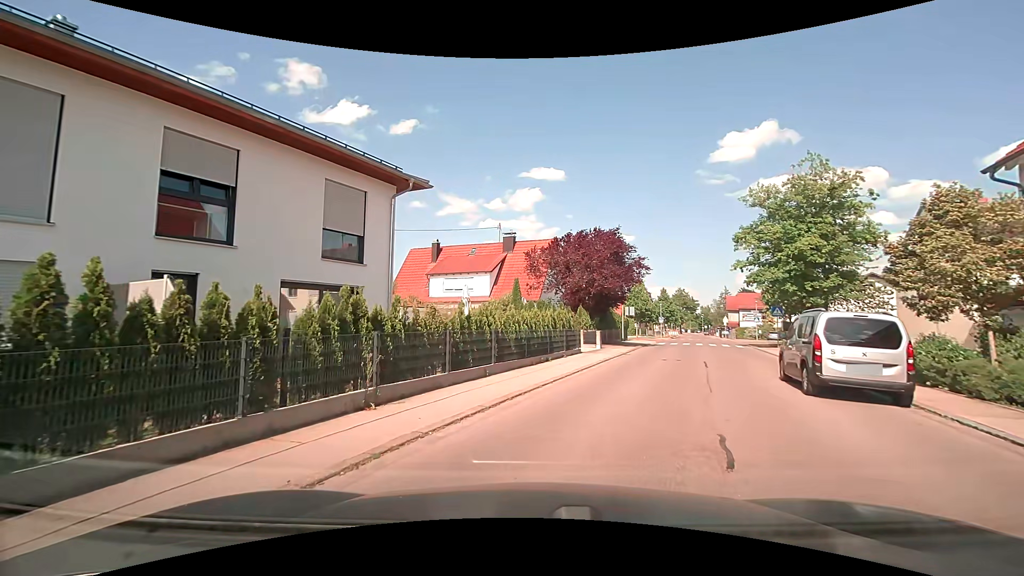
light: Day
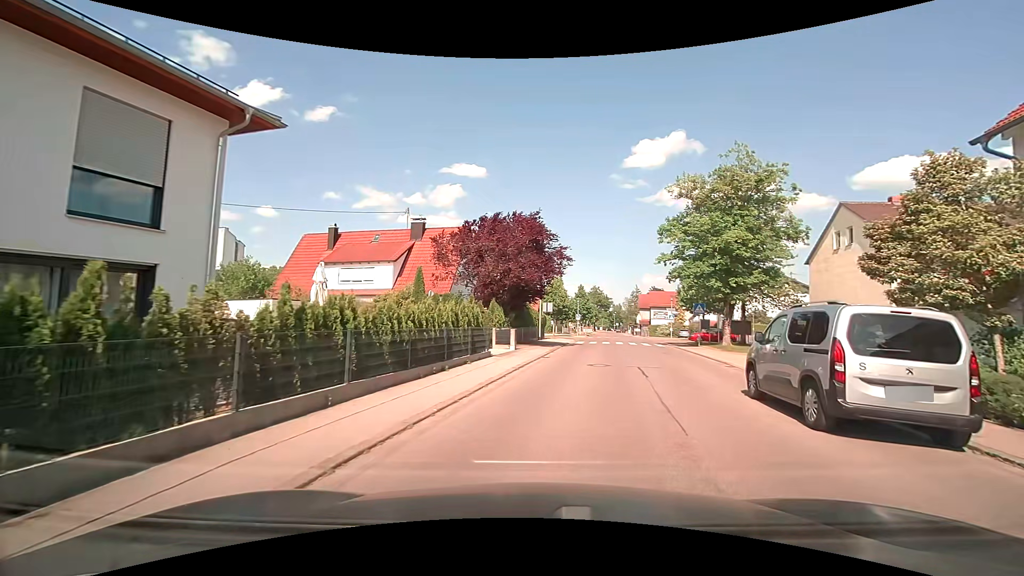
(+0.2, +4.4) m; +7°
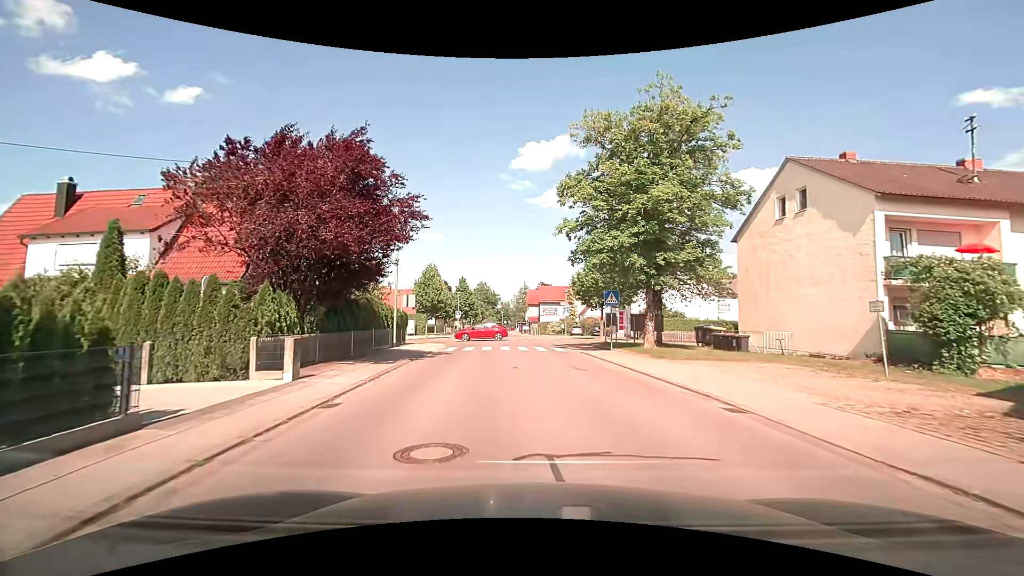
(+1.7, +11.2) m; +14°
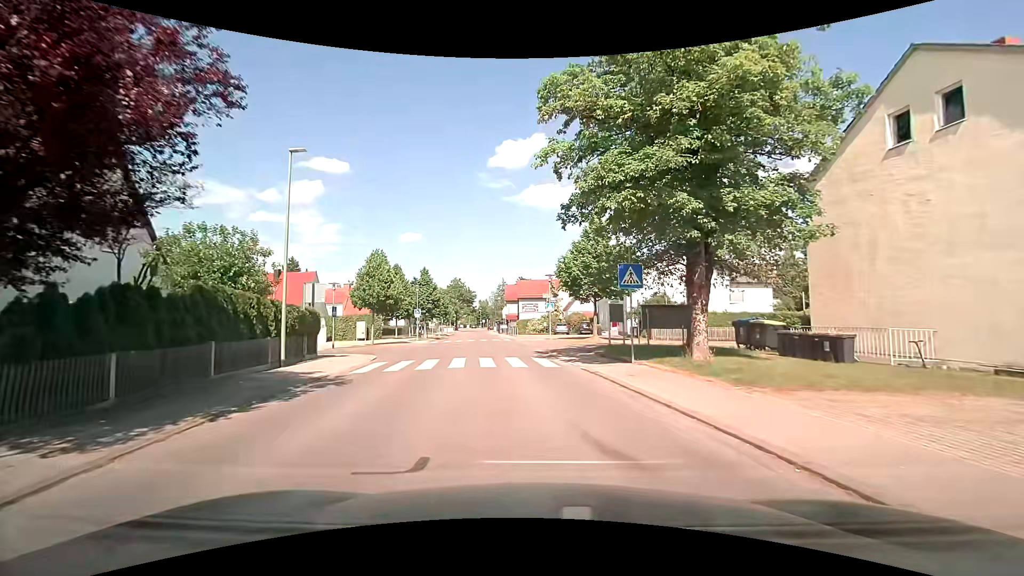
(+0.1, +10.1) m; +2°
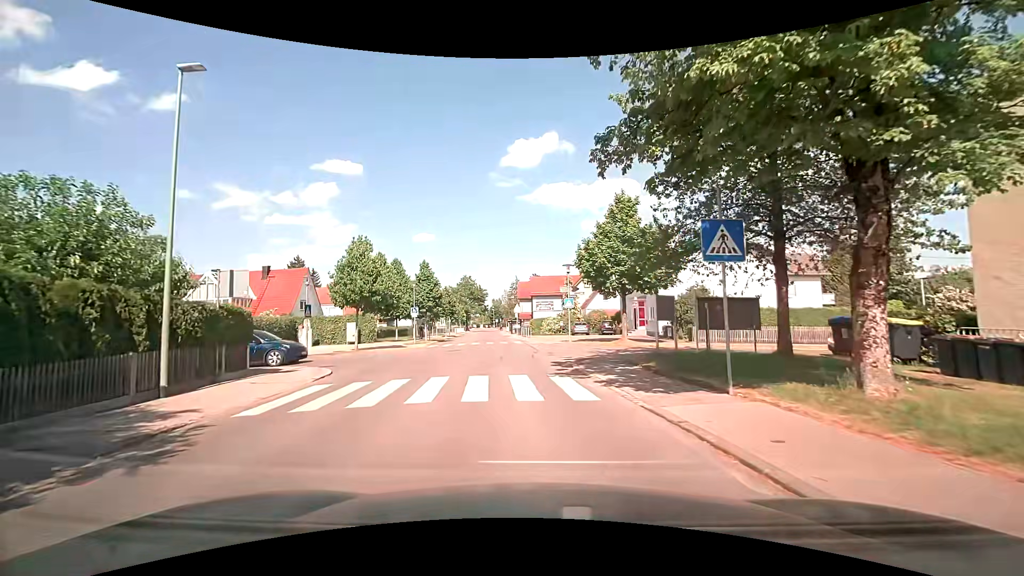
(-0.1, +6.3) m; -1°
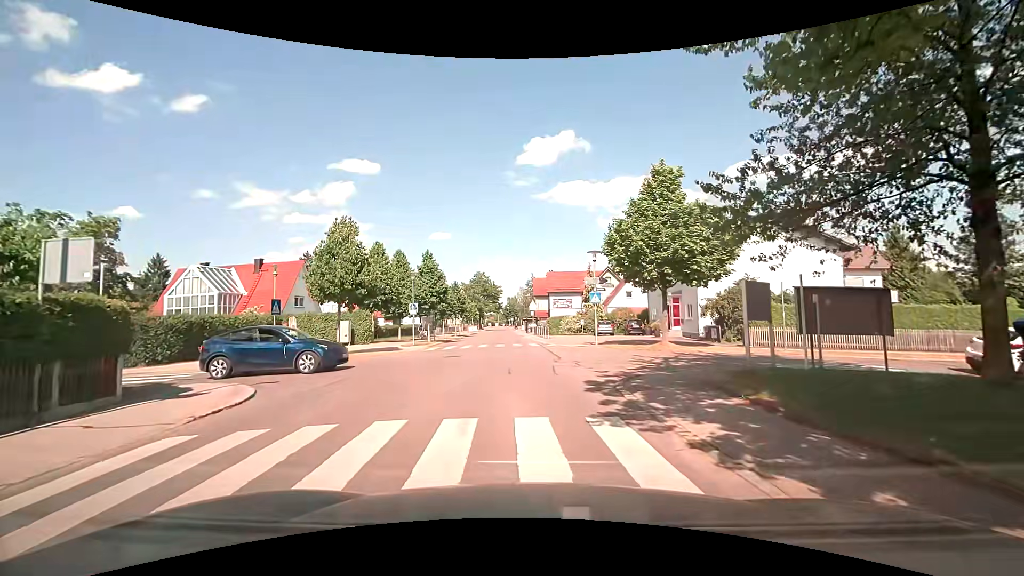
(-0.1, +5.5) m; -2°
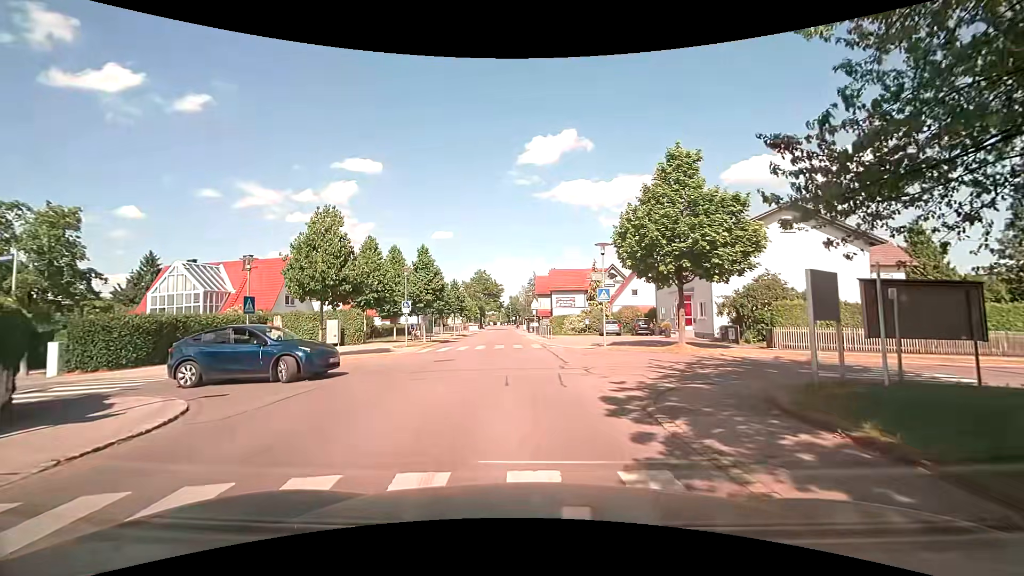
(0.0, +2.4) m; -2°
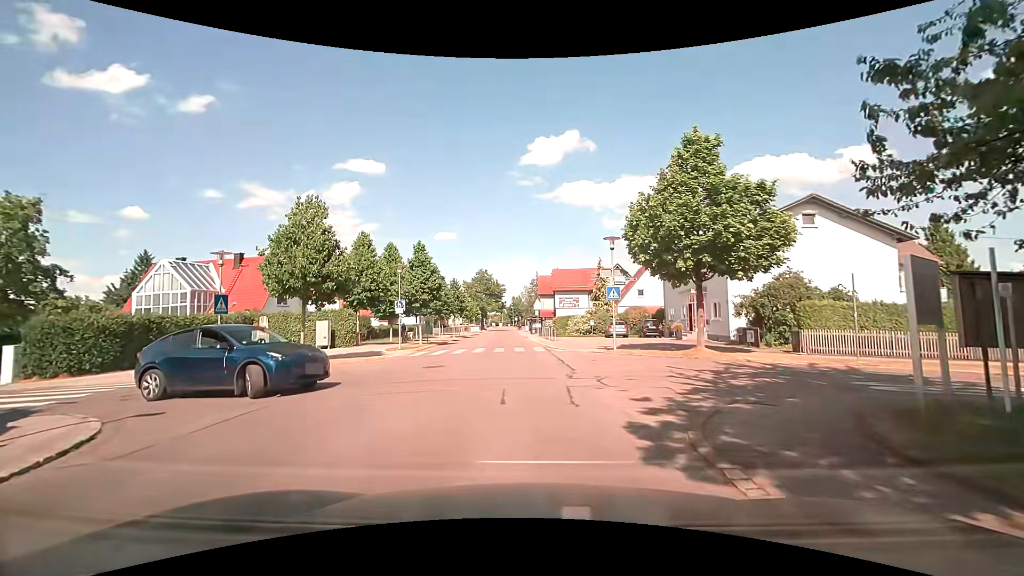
(+0.1, +2.1) m; +1°
(0, +10) (0, +20) (-1, +30) (-2, +40) (-2, +50) (-3, +60) (-4, +70) (-4, +80) (-5, +90) (-6, +100) m
